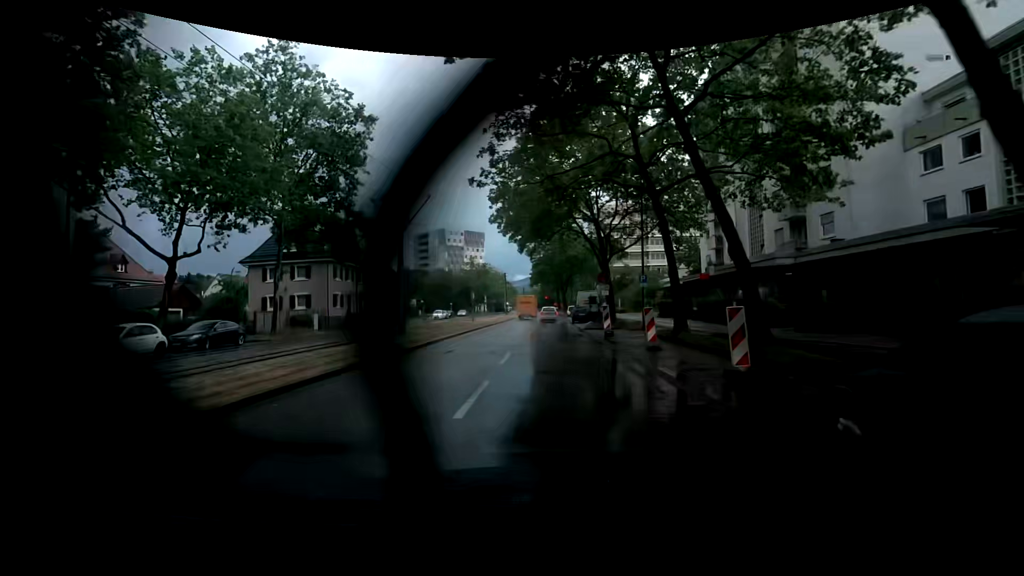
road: tertiary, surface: asphalt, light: Day
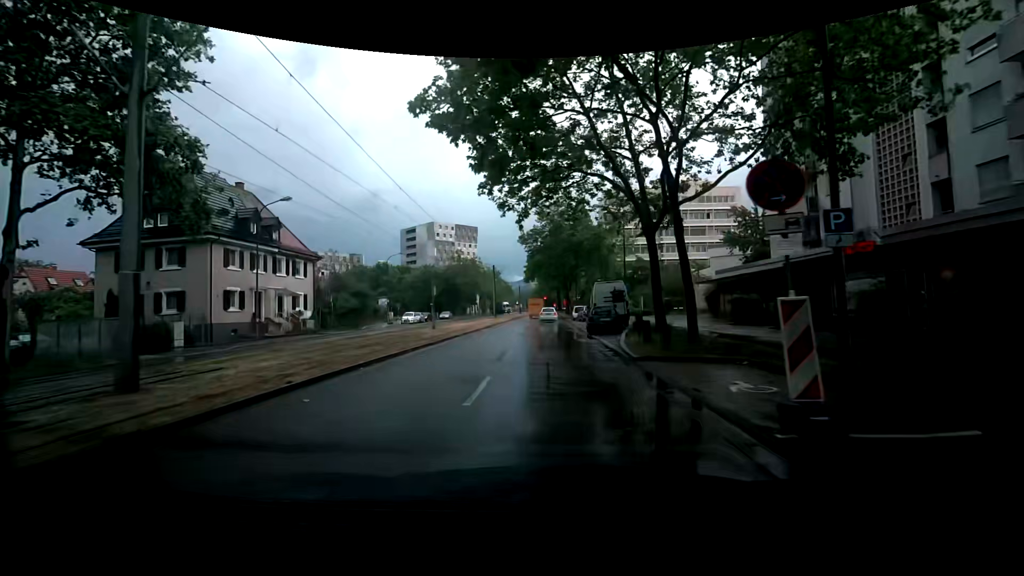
(+0.1, +16.9) m; 0°
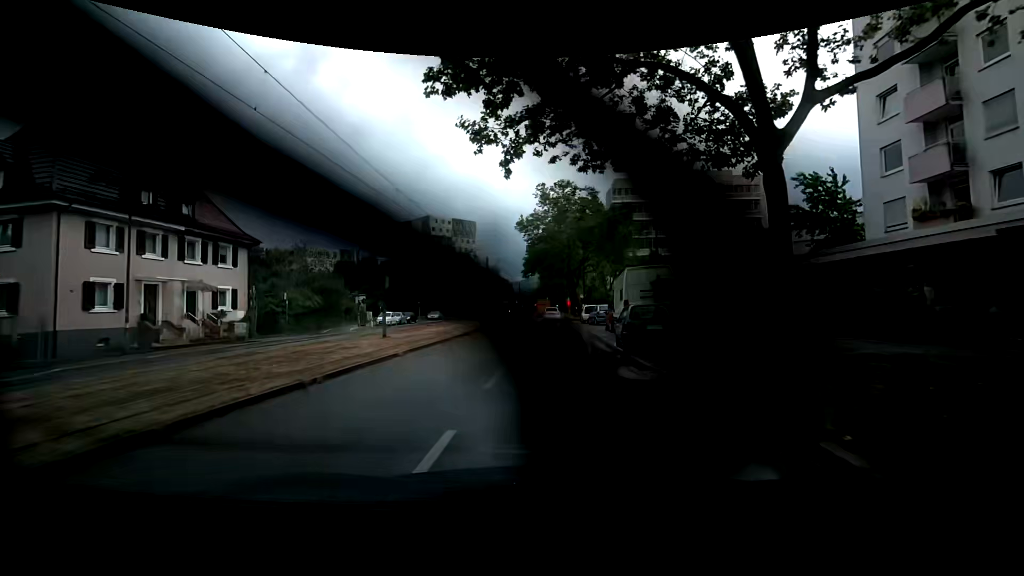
(0.0, +10.4) m; 0°
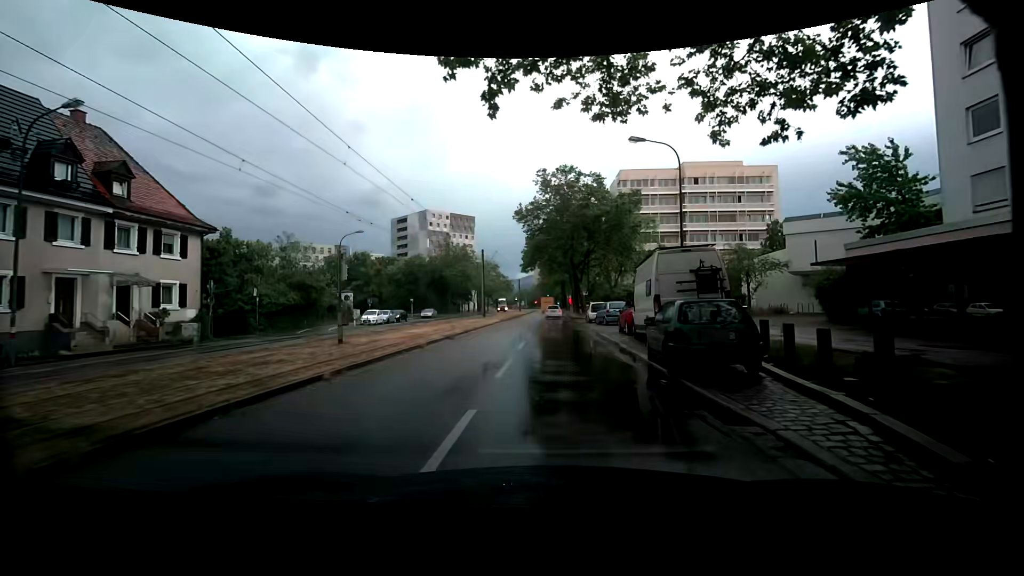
(0.0, +4.9) m; 0°
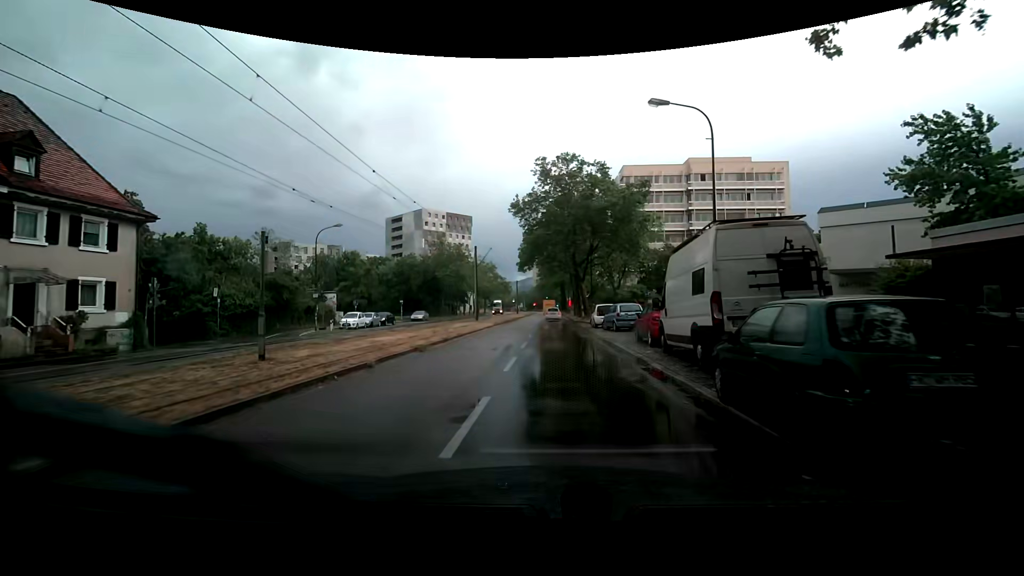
(0.0, +4.8) m; -1°
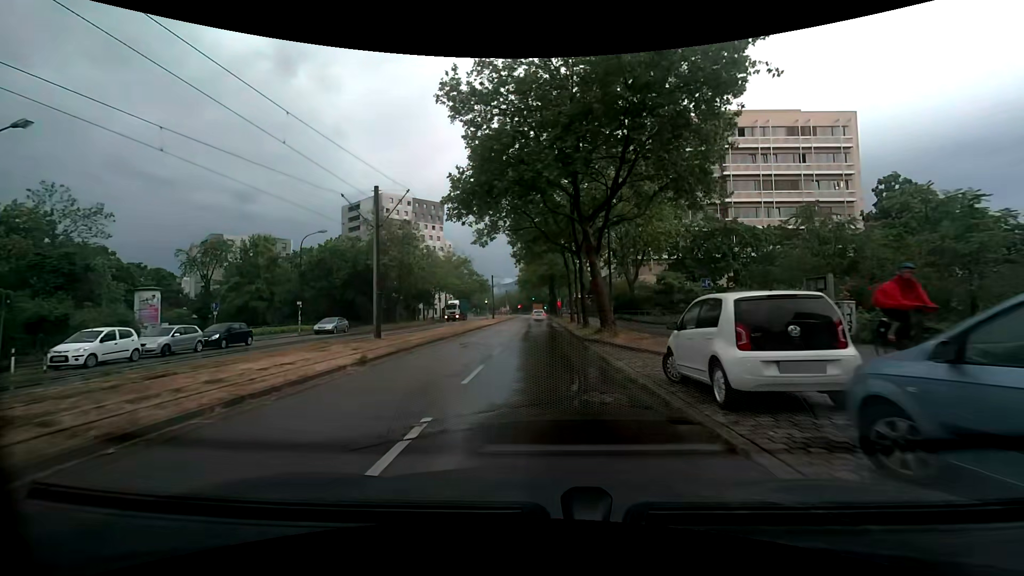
(+0.6, +25.2) m; +2°
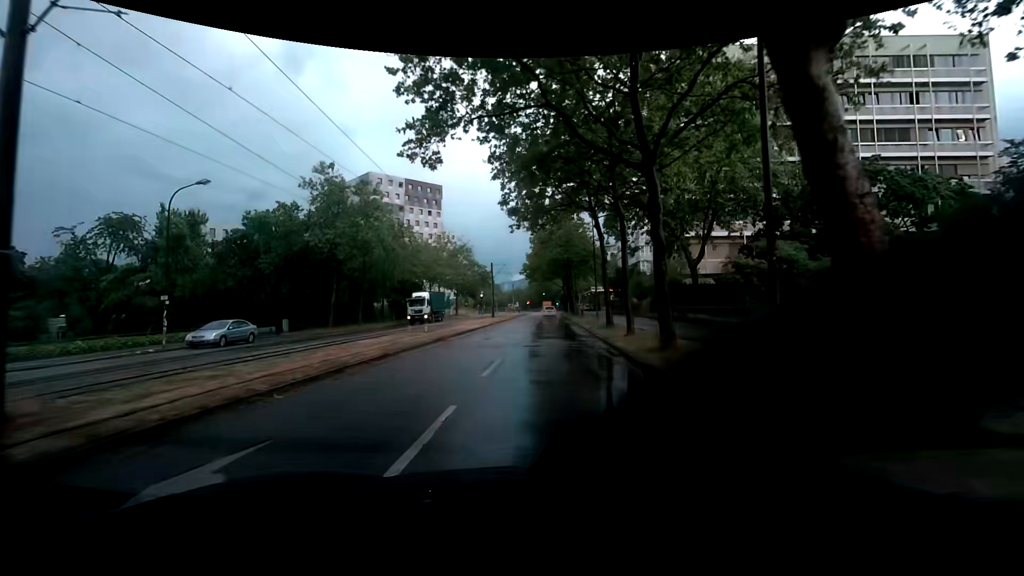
(-0.2, +17.4) m; -1°
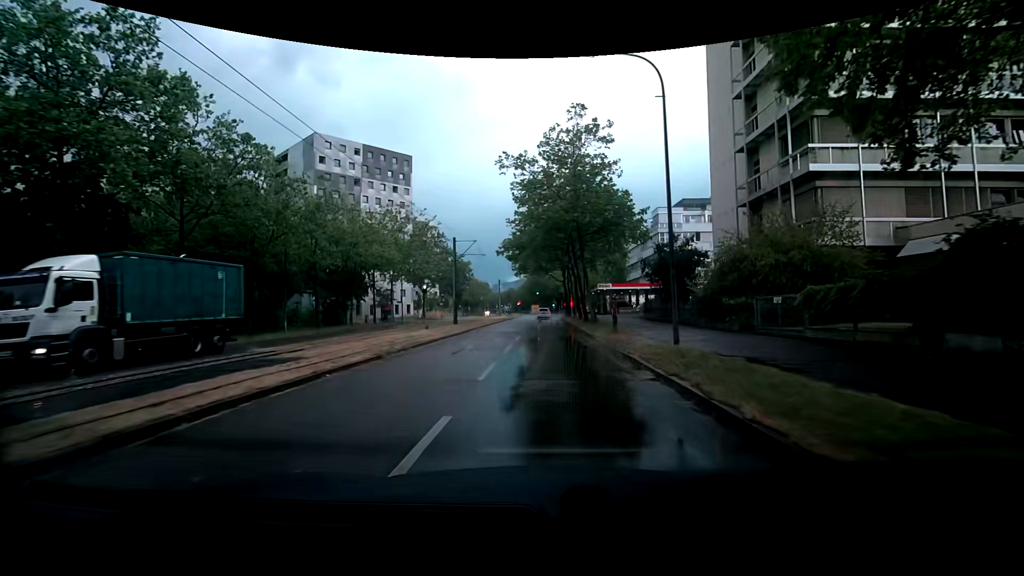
(0.0, +24.8) m; 0°
(0, +10) (0, +20) (0, +30) (+1, +40) (+1, +50) (+1, +60) (+1, +70) (+1, +80) (+1, +90) (+1, +100) m
